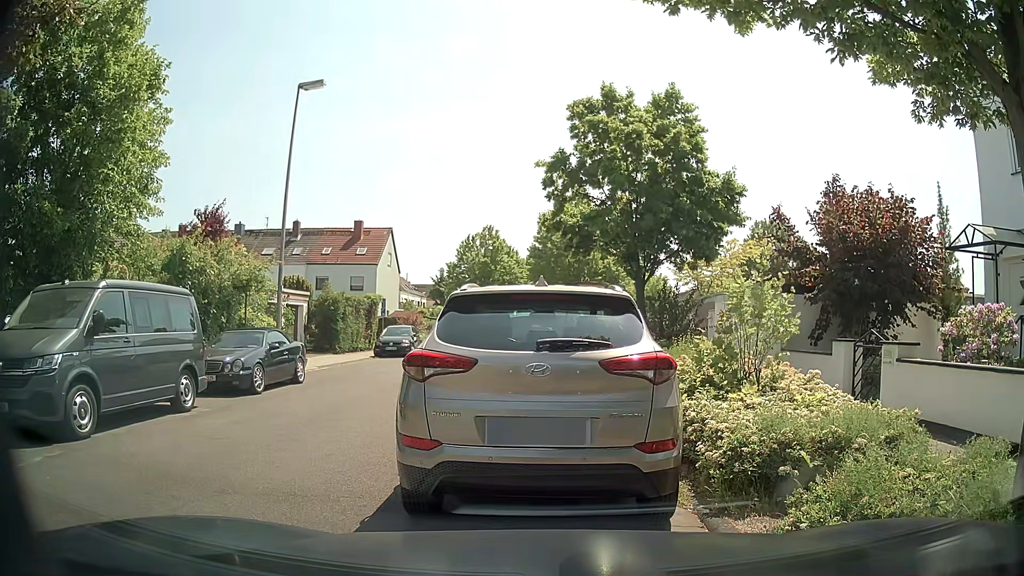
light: Day
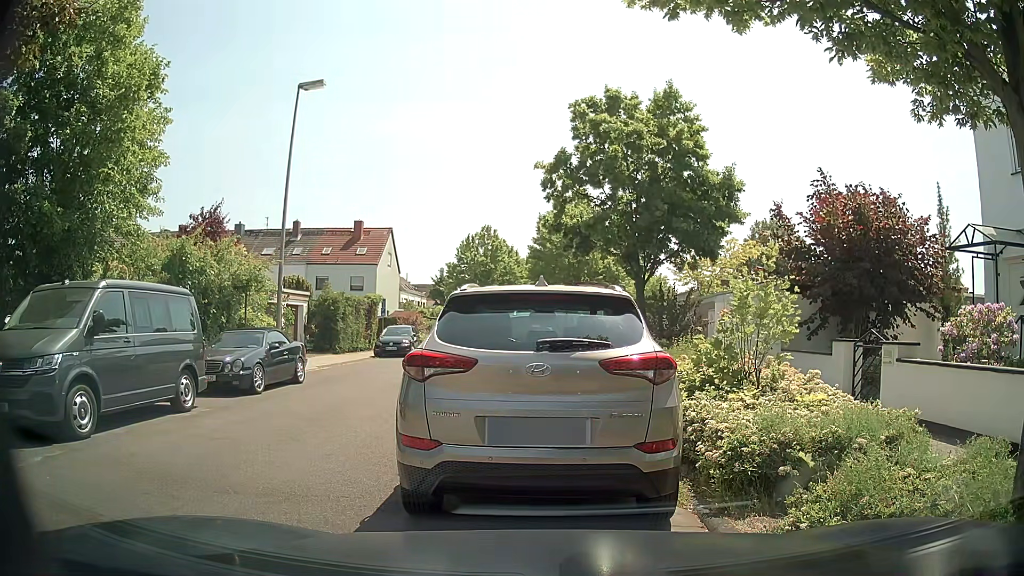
(0.0, 0.0) m; 0°
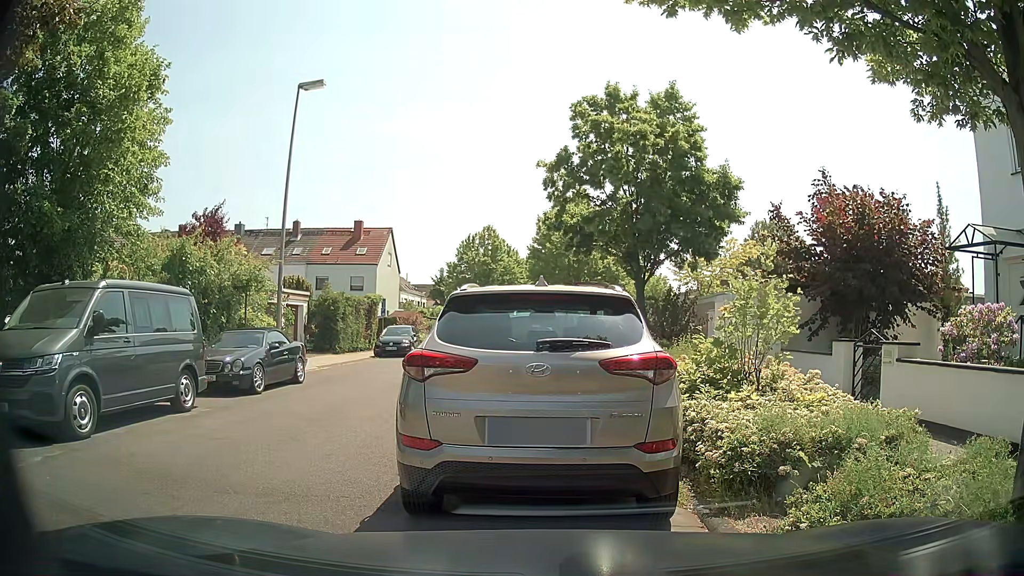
(0.0, 0.0) m; 0°
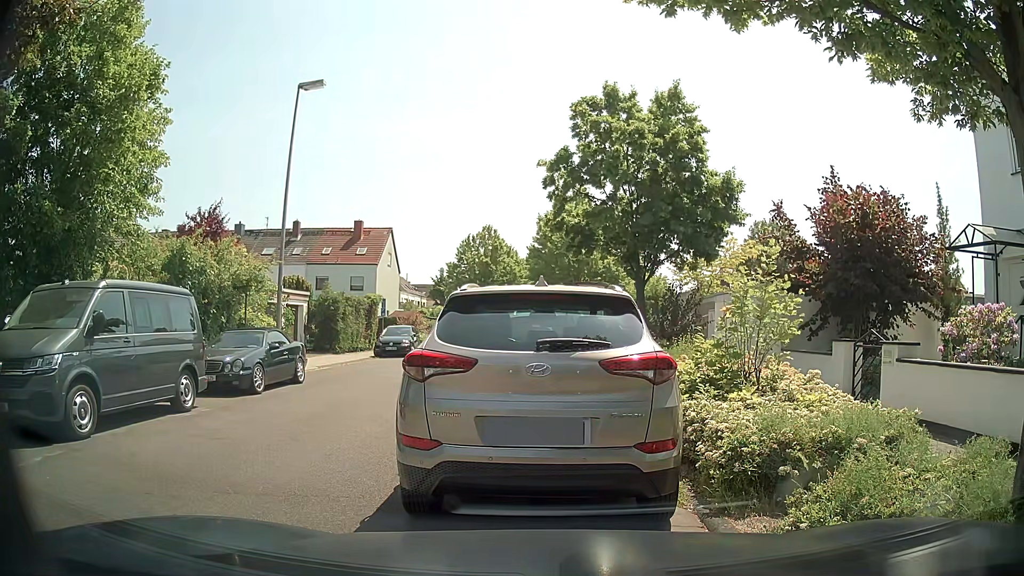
(0.0, 0.0) m; 0°
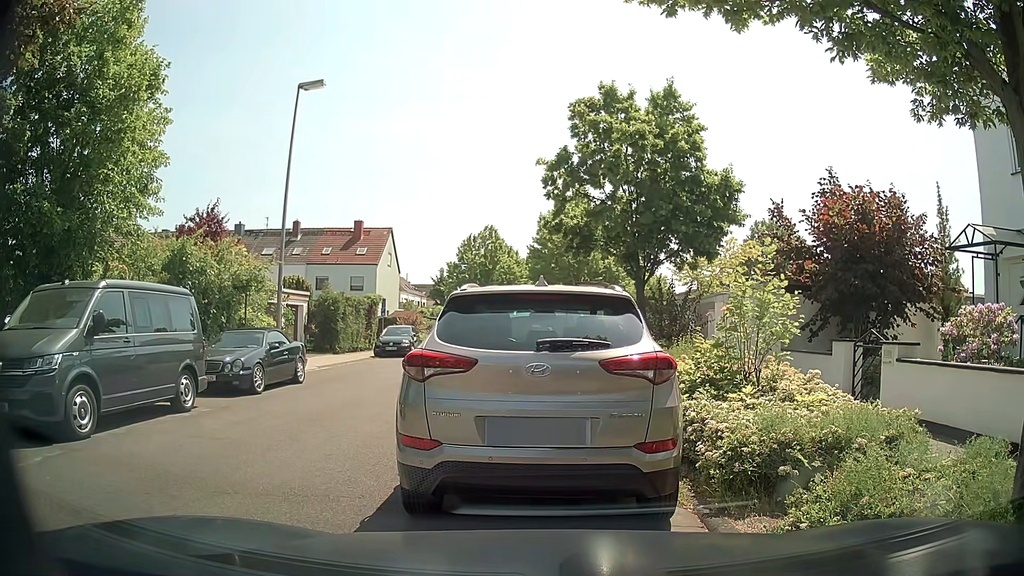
(0.0, 0.0) m; 0°
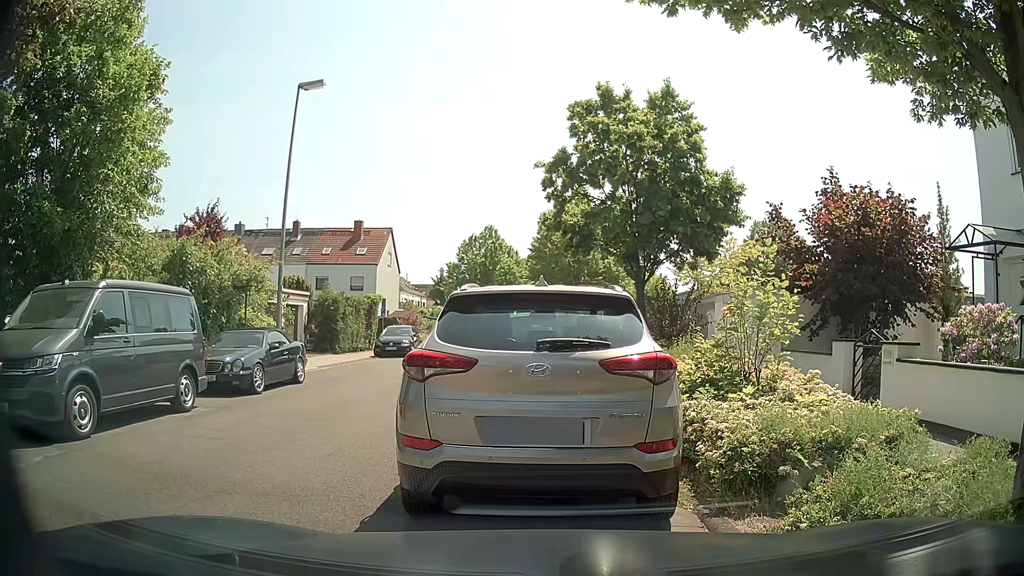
(0.0, 0.0) m; 0°
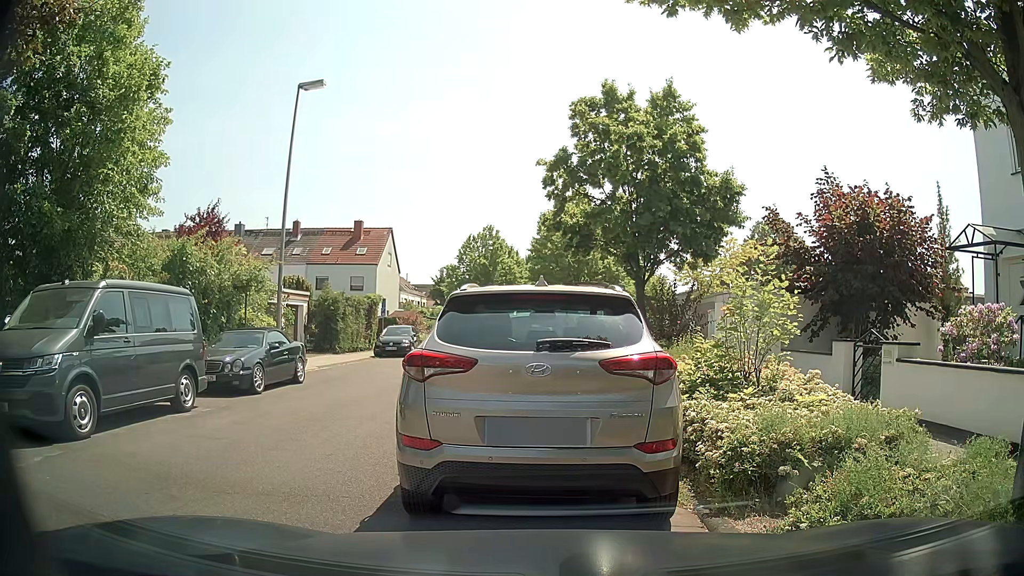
(0.0, 0.0) m; 0°
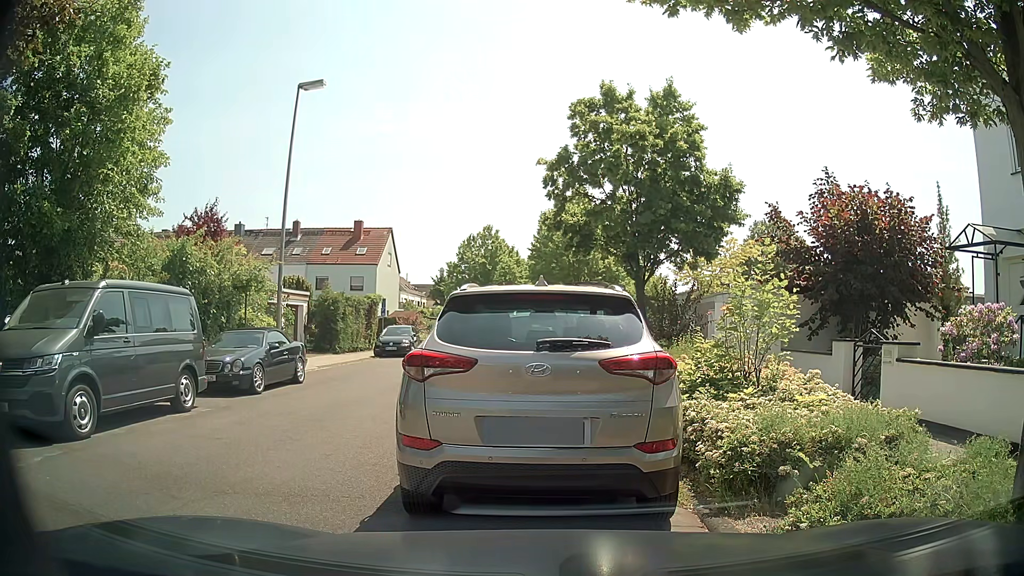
(0.0, 0.0) m; 0°
